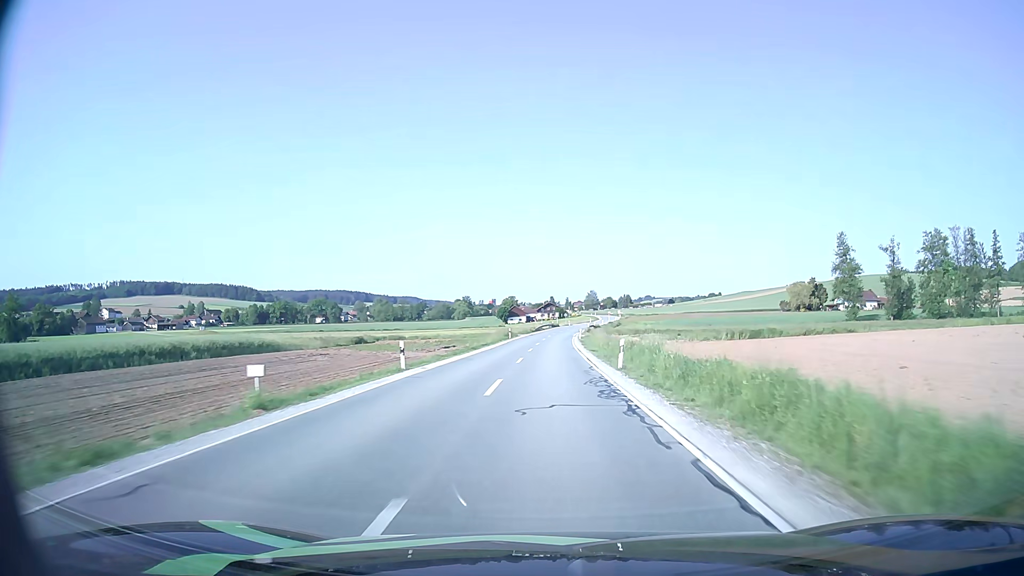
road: secondary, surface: asphalt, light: Day
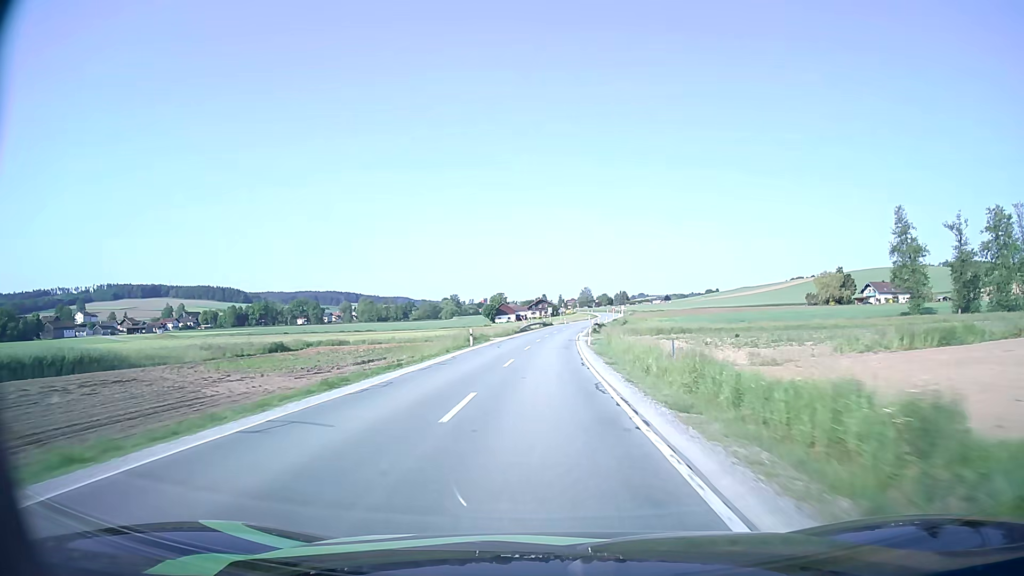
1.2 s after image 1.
(+0.3, +27.5) m; +1°
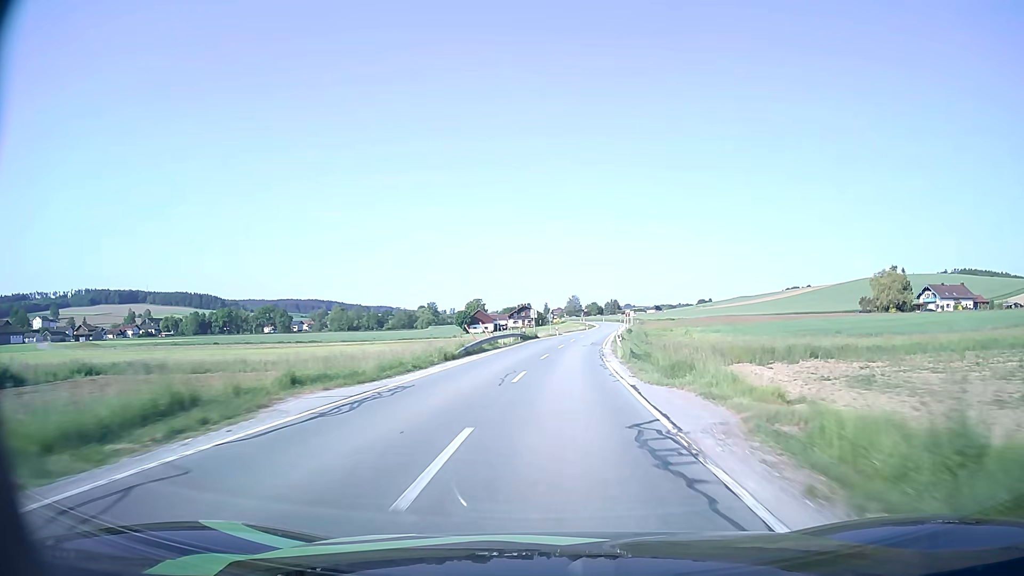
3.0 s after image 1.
(+0.1, +40.3) m; +1°
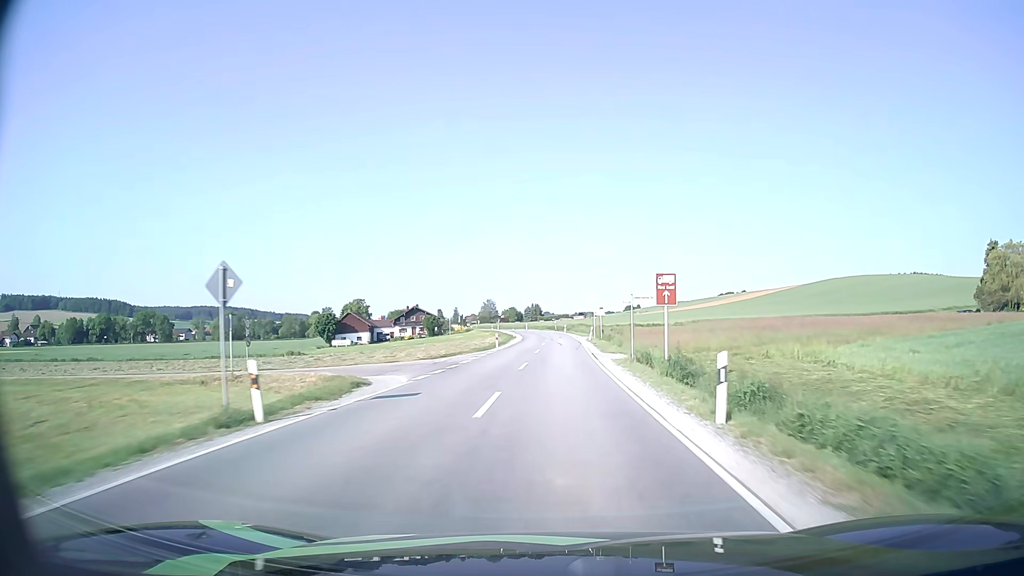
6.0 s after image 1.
(+4.3, +65.7) m; +7°
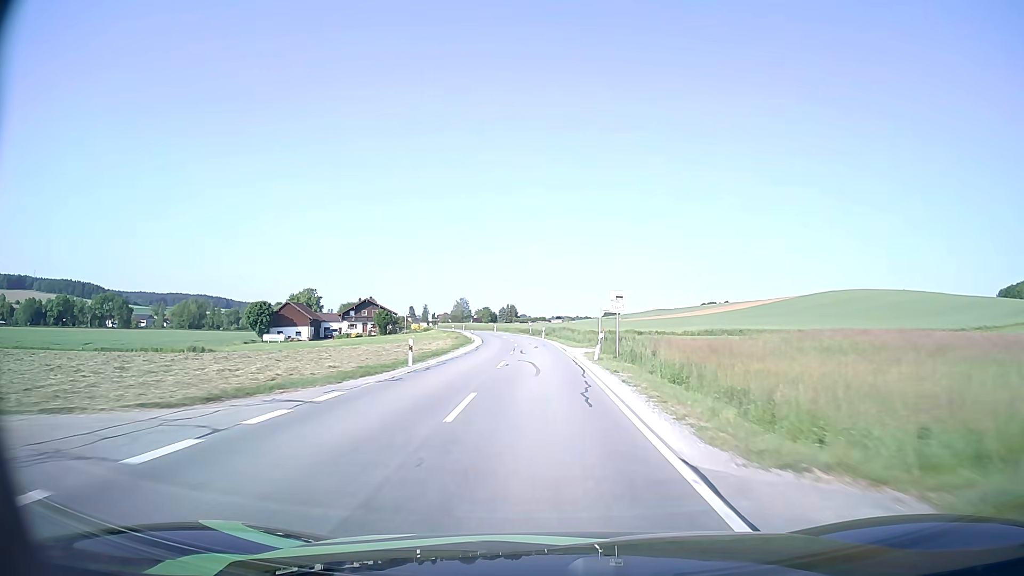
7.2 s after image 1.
(+0.4, +24.9) m; +2°
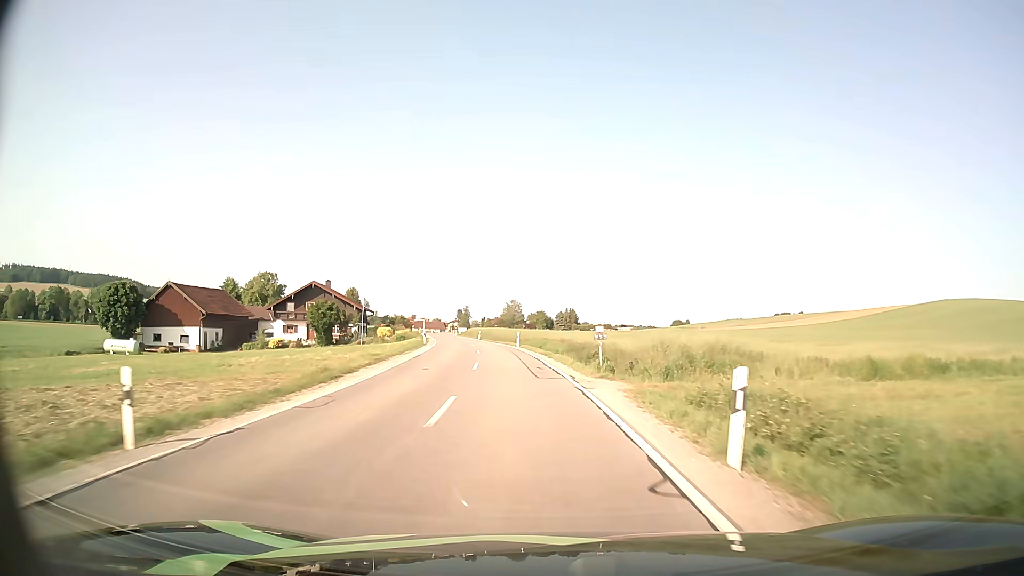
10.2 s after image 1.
(-1.5, +59.9) m; -5°
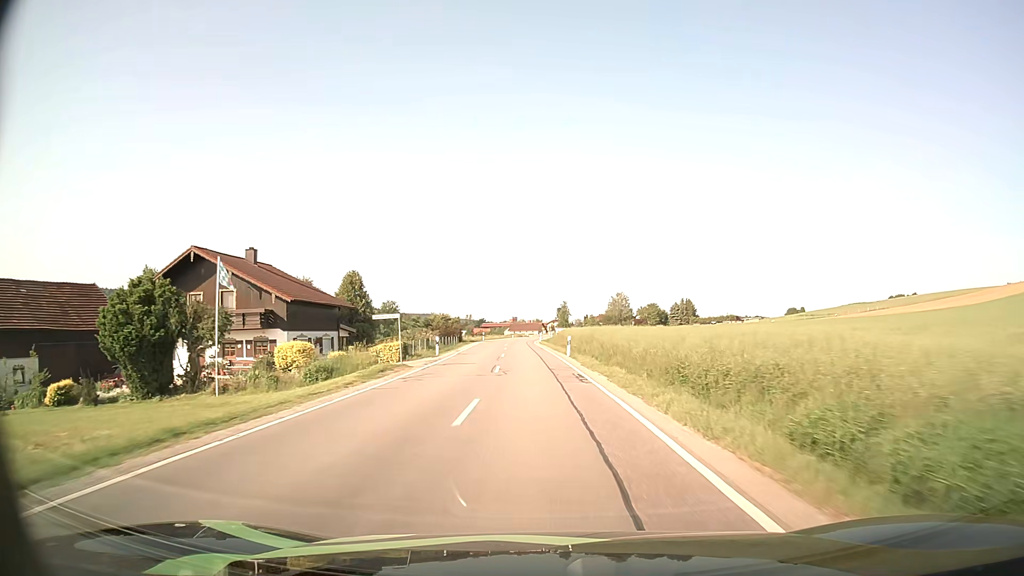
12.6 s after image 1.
(-3.9, +47.6) m; -9°
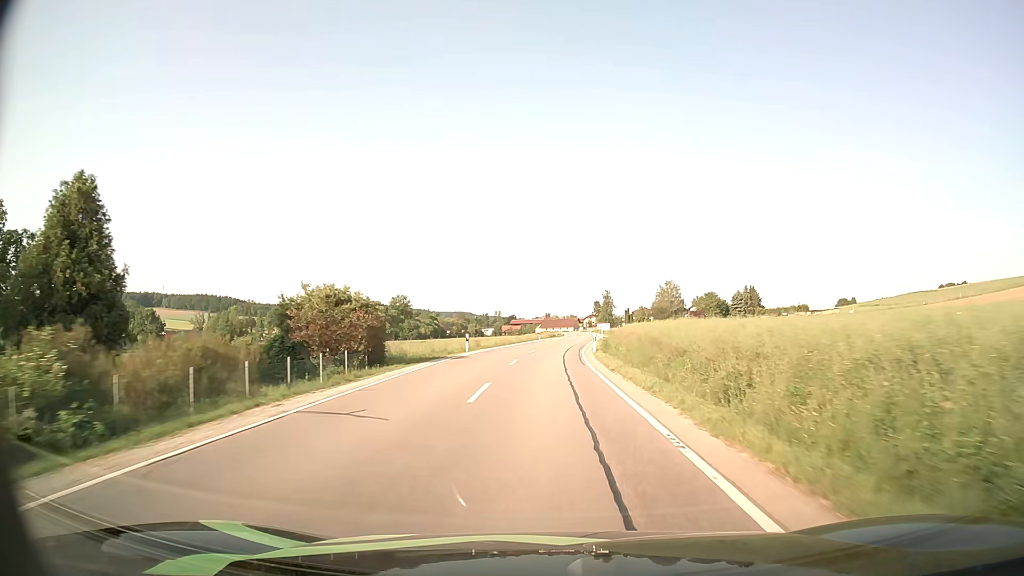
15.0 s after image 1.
(-1.8, +45.6) m; -3°
(0, +10) (0, +20) (0, +30) (0, +40) (+1, +50) (+2, +60) (+3, +70) (+4, +80) (+5, +90) (+5, +100) m
